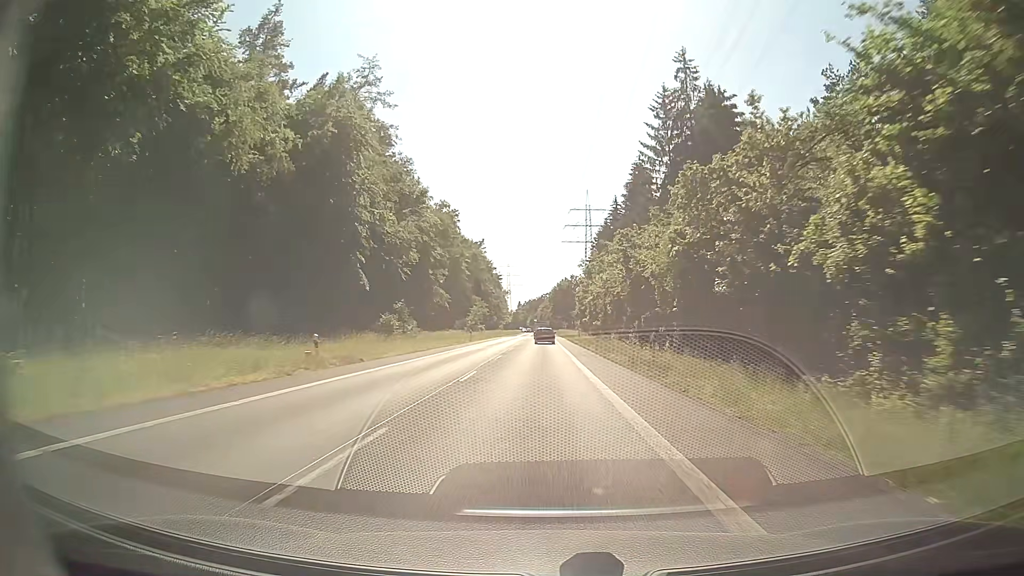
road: secondary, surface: asphalt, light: Day
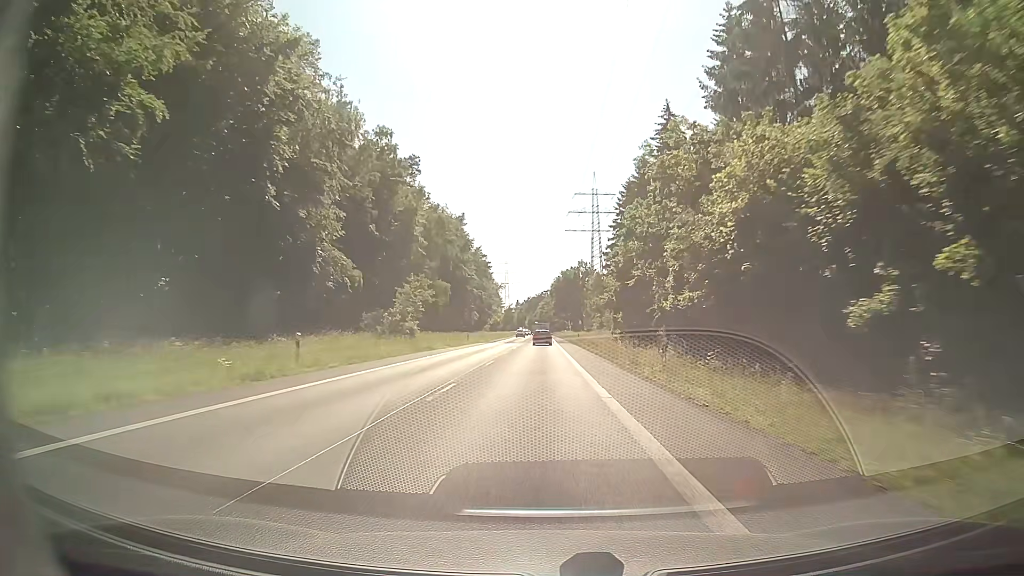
(-0.2, +52.5) m; 0°
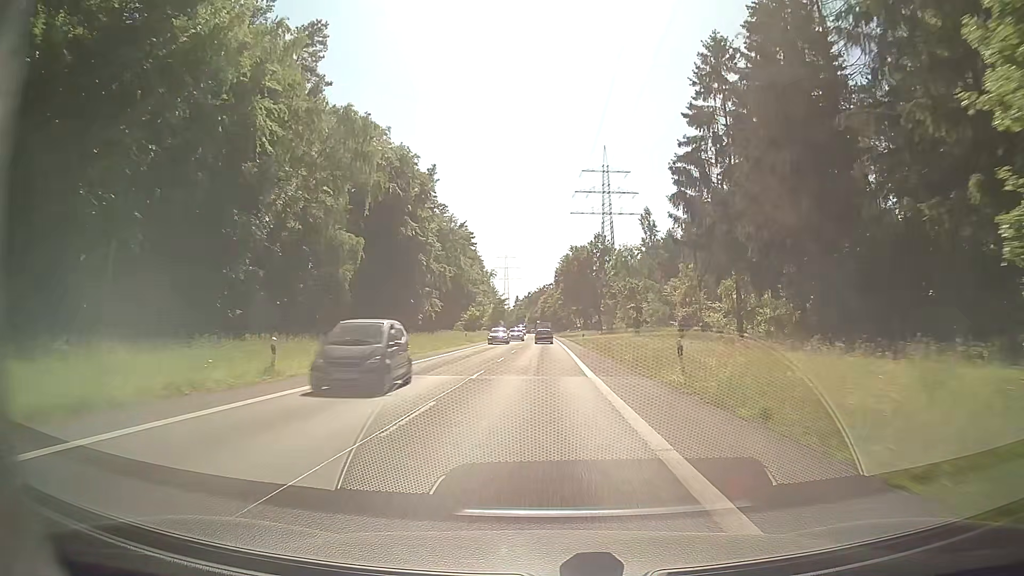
(-0.2, +52.1) m; 0°
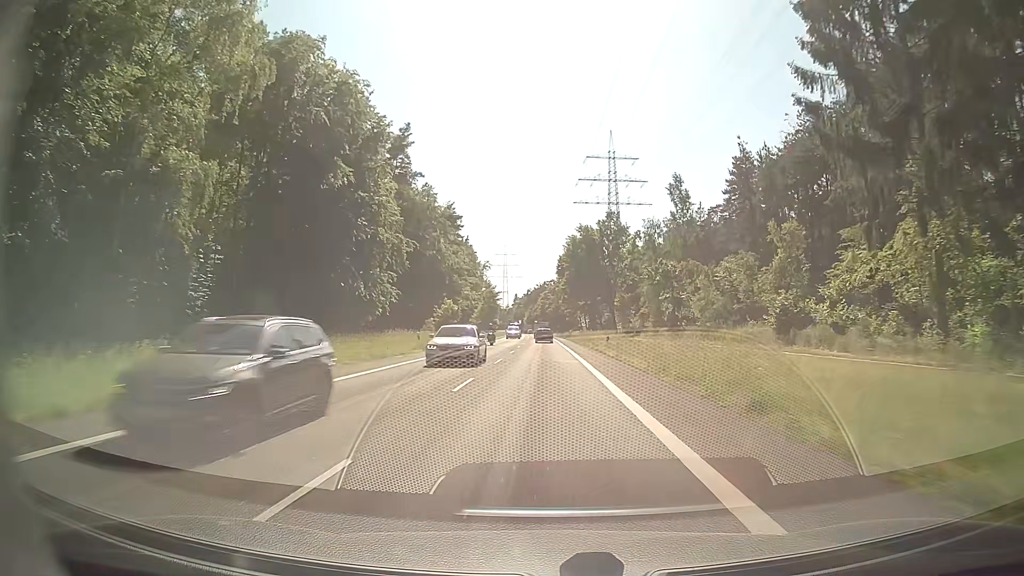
(-0.1, +26.0) m; 0°
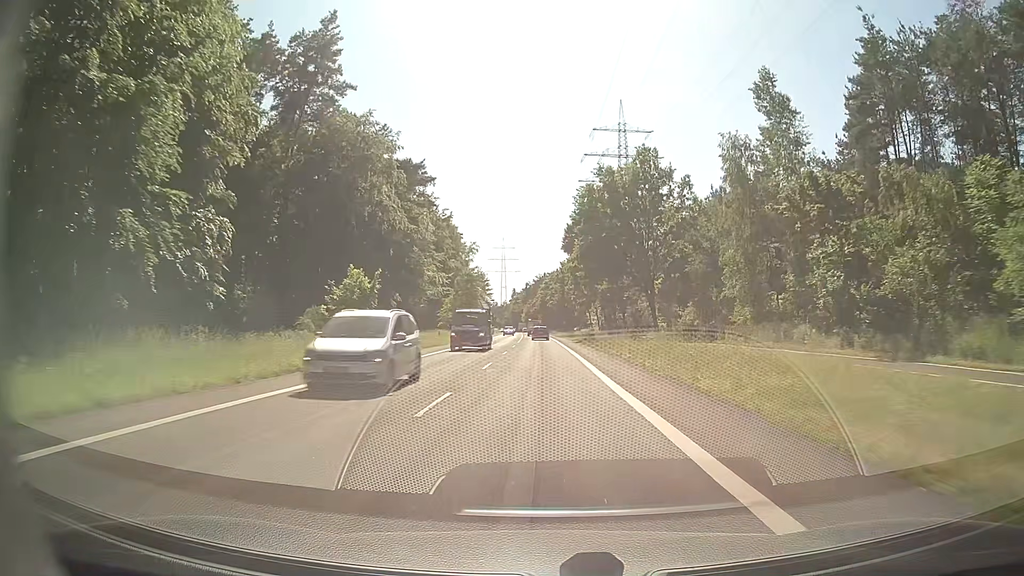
(0.0, +38.8) m; 0°
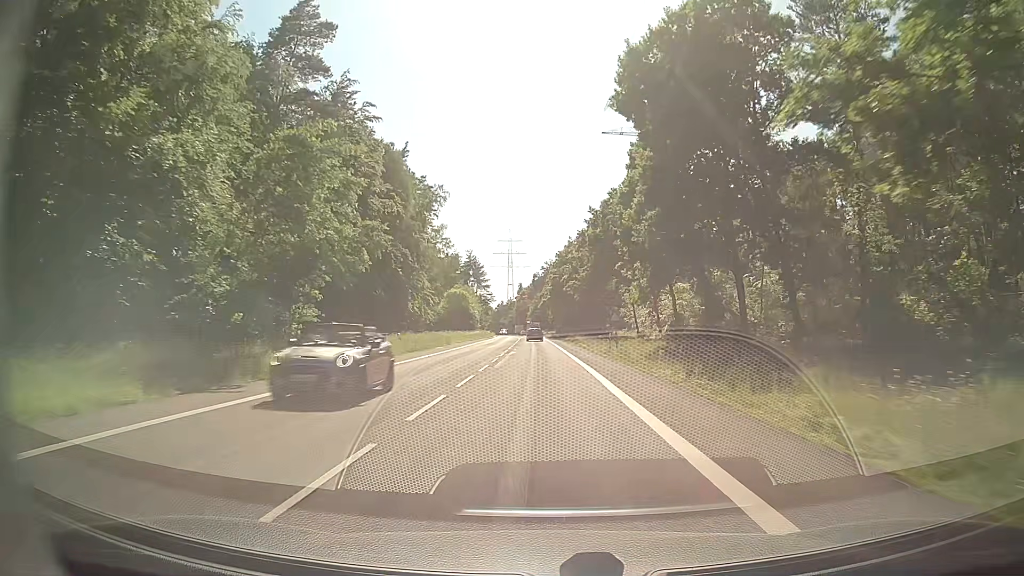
(-0.7, +63.9) m; -1°
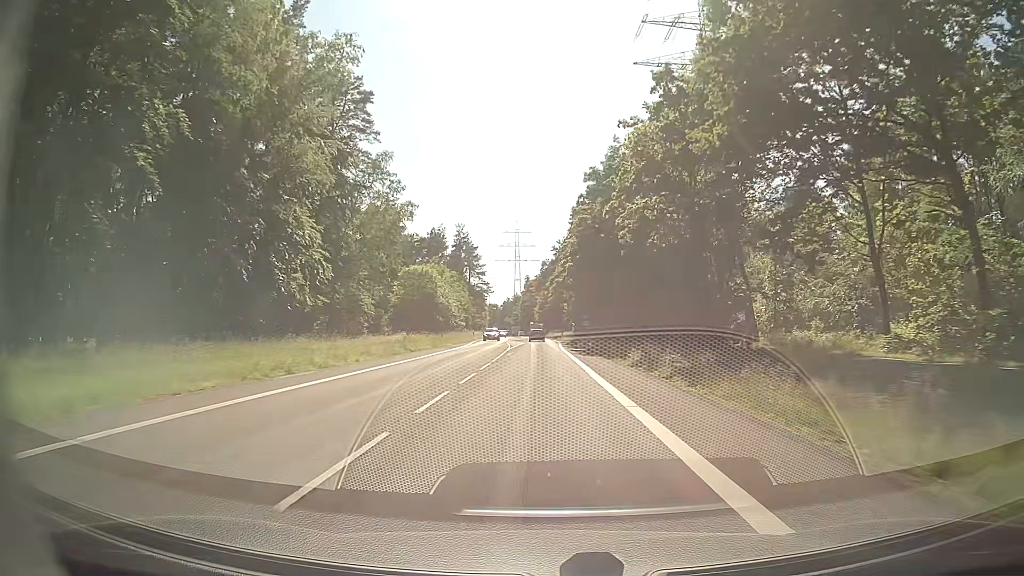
(-0.4, +50.5) m; -1°
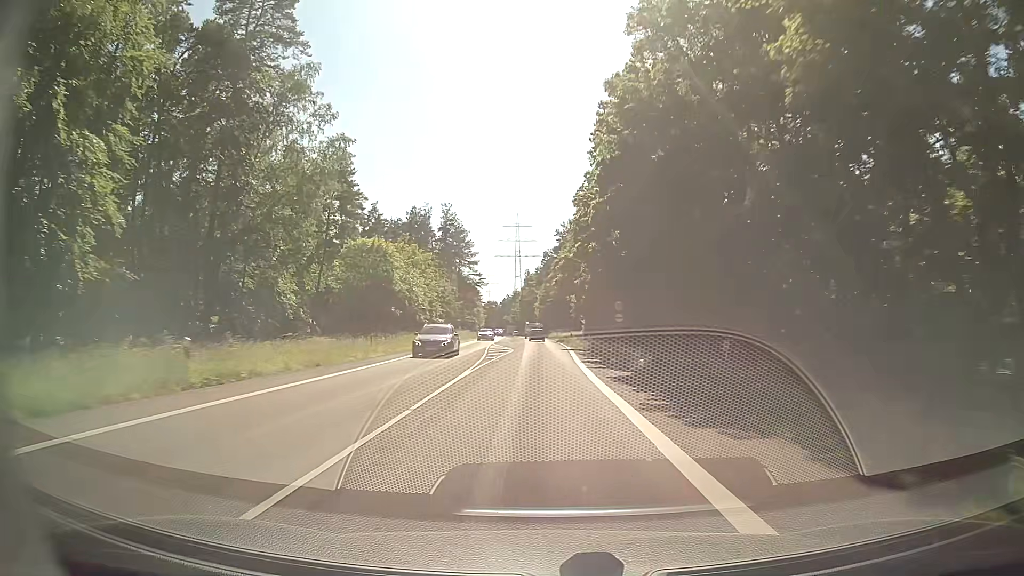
(+0.1, +25.0) m; 0°
(0, +10) (0, +20) (0, +30) (0, +40) (-1, +50) (-1, +60) (-1, +70) (-1, +80) (-2, +90) (-2, +100) m
